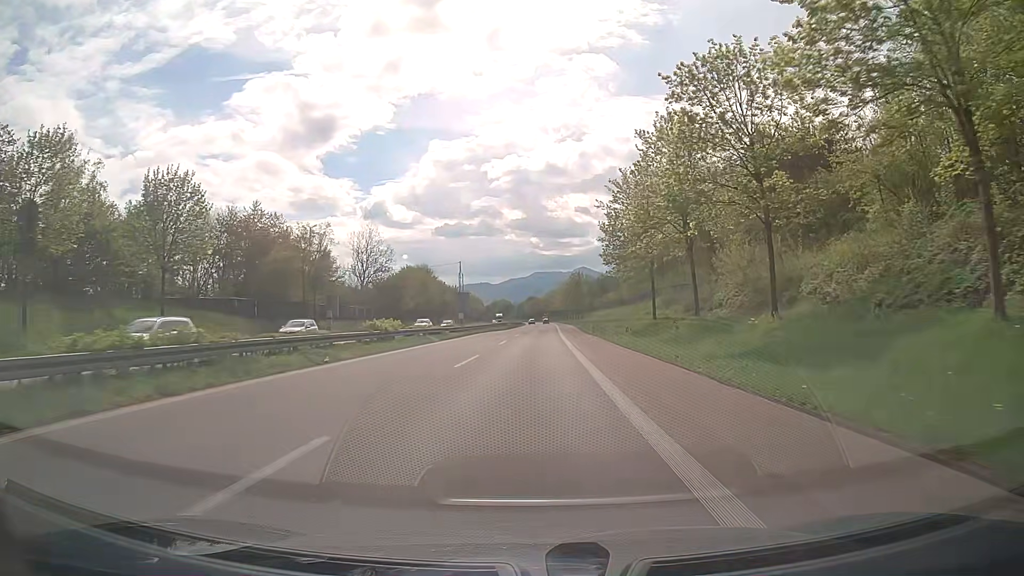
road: trunk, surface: asphalt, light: Day
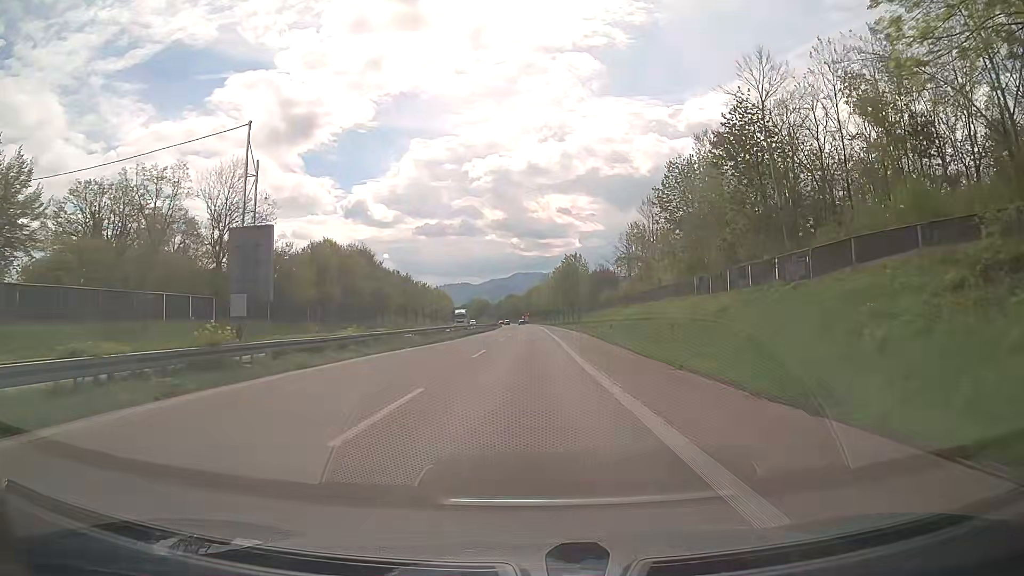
(+0.5, +46.3) m; +1°
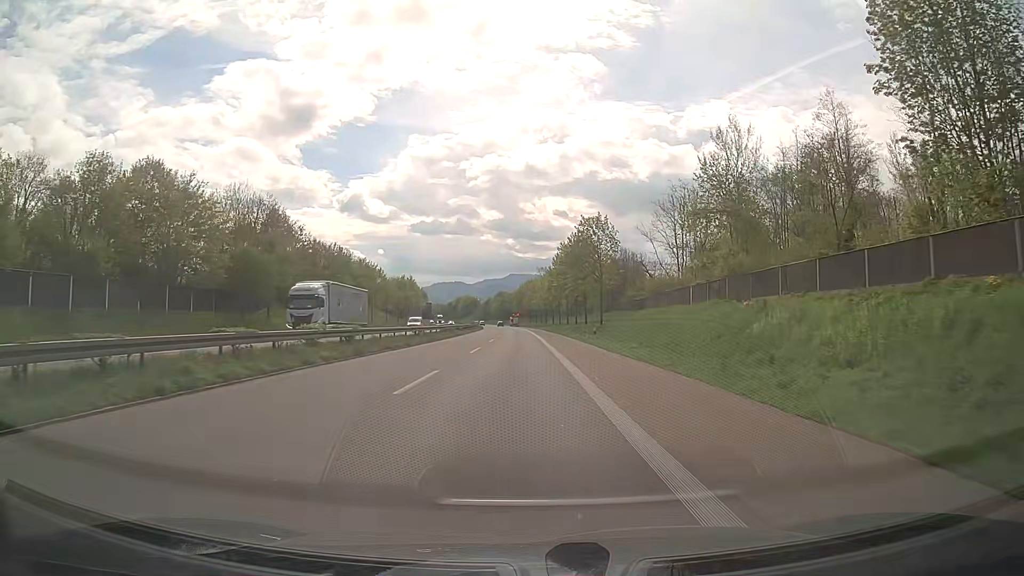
(+0.7, +46.3) m; +1°
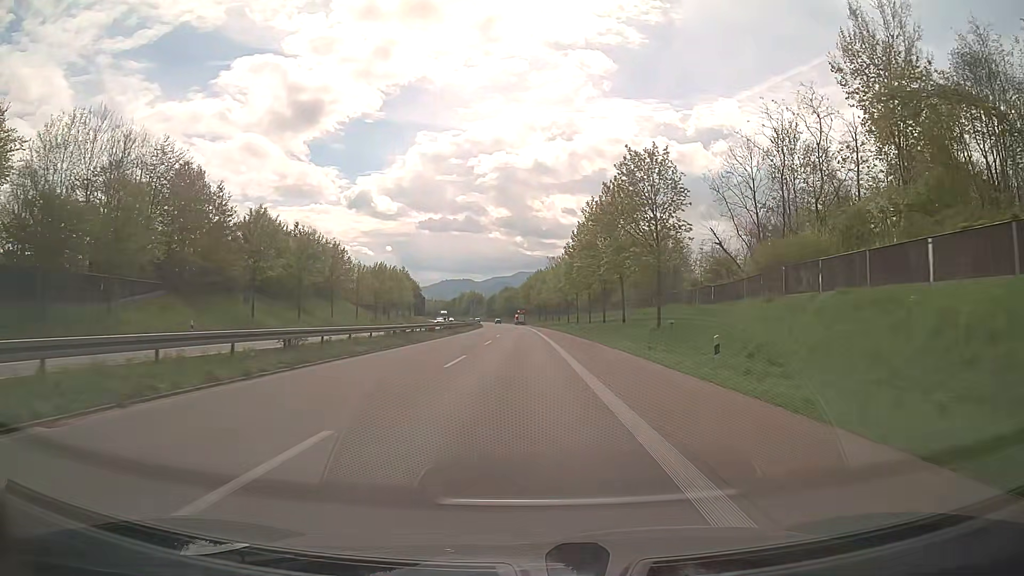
(-0.1, +27.8) m; -1°
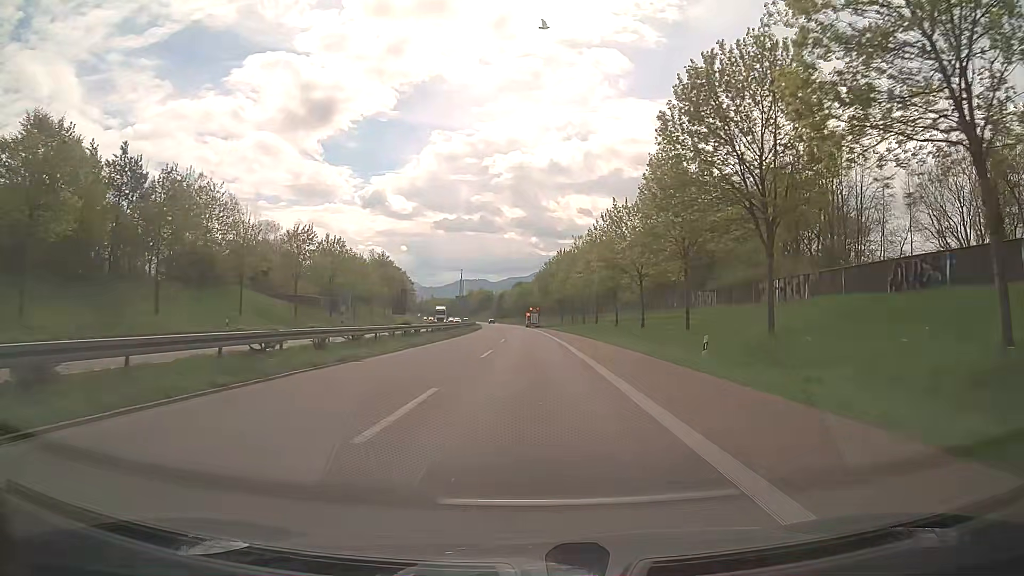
(-0.4, +46.5) m; -1°
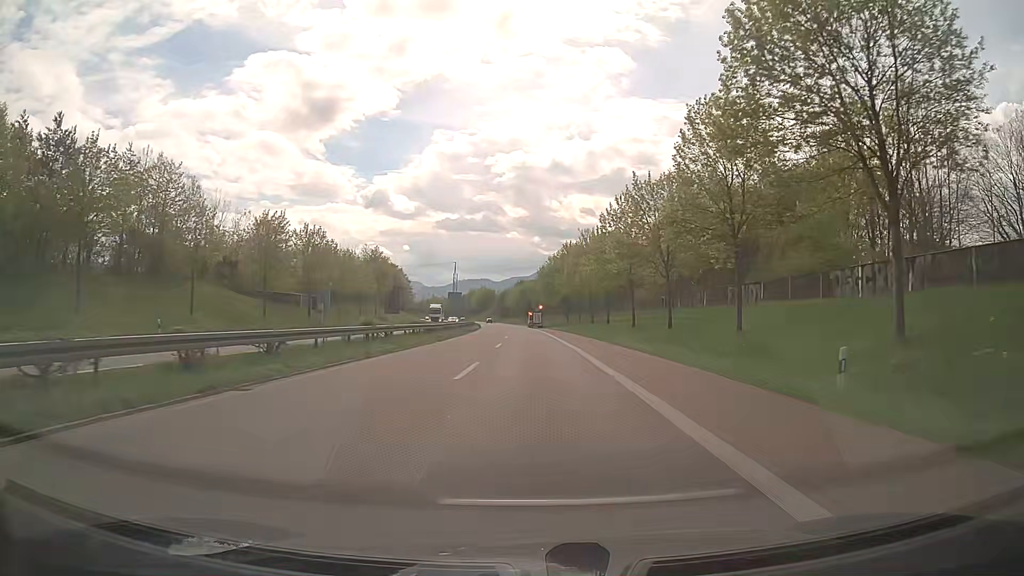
(0.0, +9.3) m; 0°
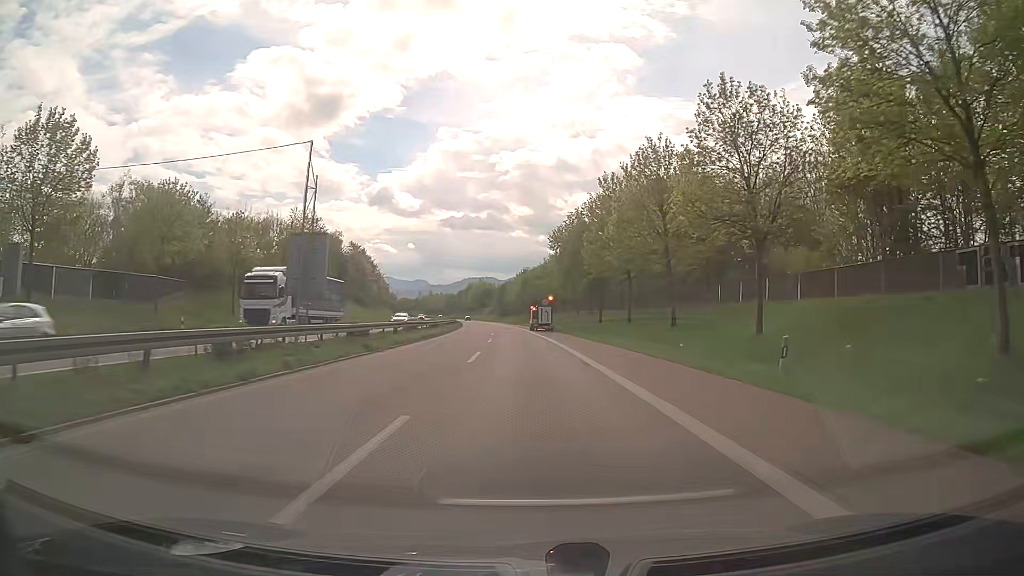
(-0.4, +46.5) m; -1°
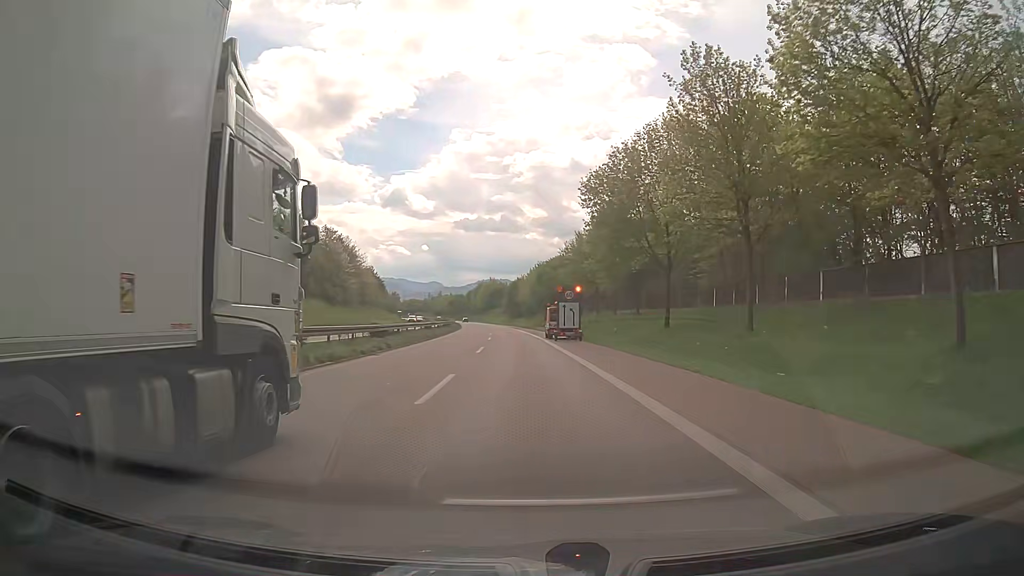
(-0.3, +26.9) m; -1°
(0, +10) (0, +20) (0, +30) (-1, +40) (-1, +50) (-2, +60) (-2, +70) (-3, +80) (-3, +90) (-4, +100) m
